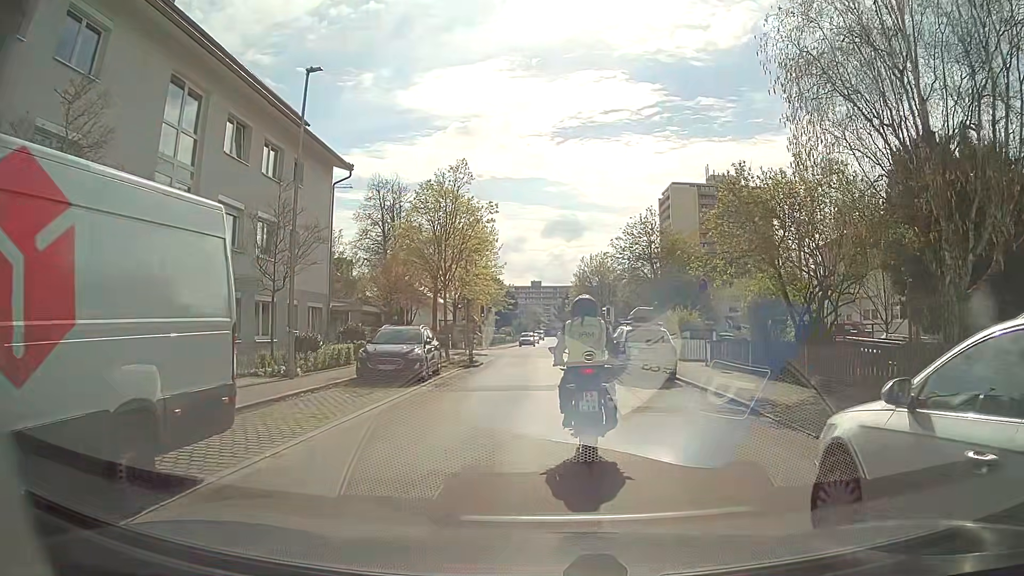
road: residential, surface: asphalt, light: Day
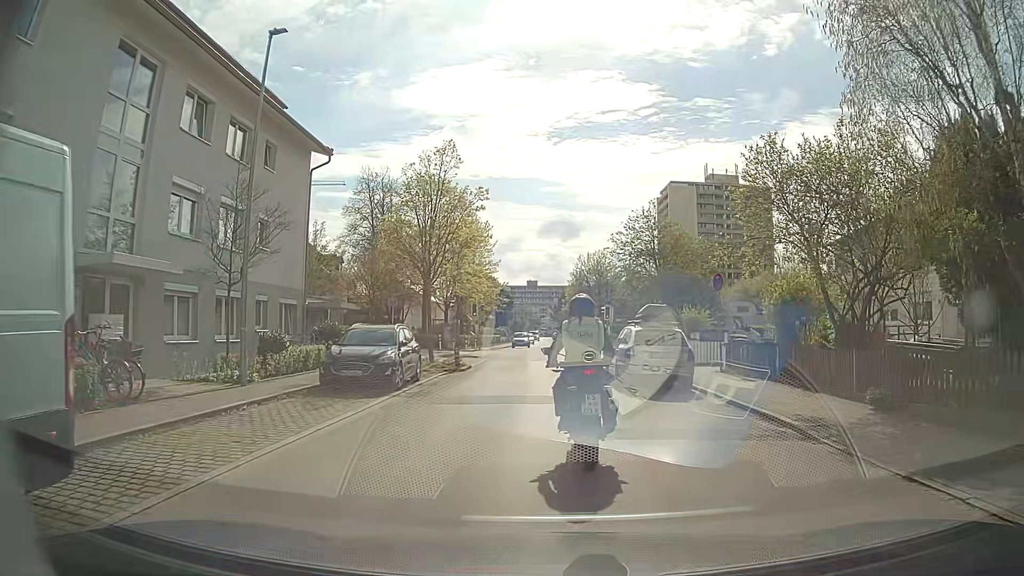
(0.0, +2.6) m; 0°
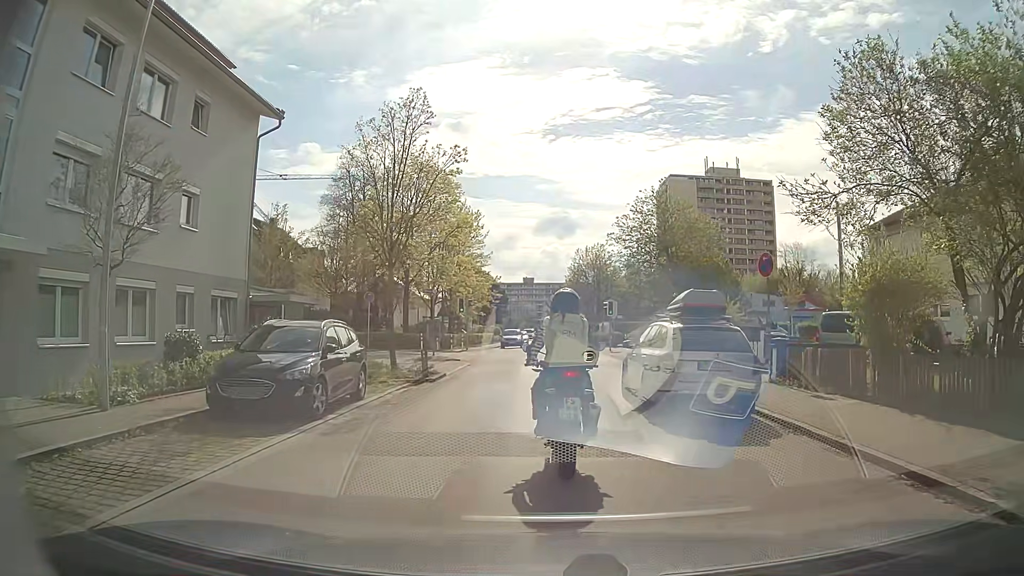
(0.0, +5.1) m; 0°
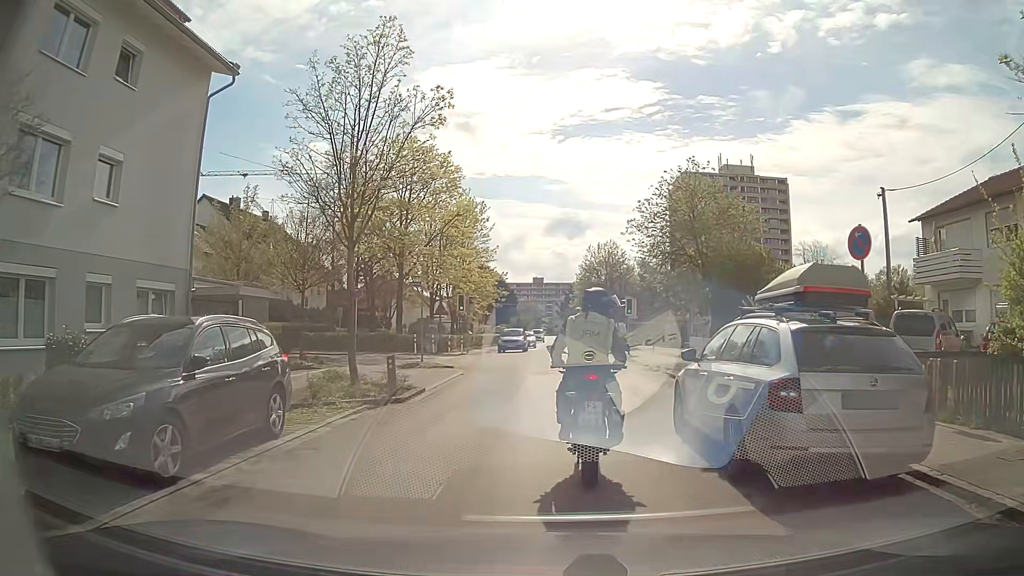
(-0.1, +4.6) m; 0°
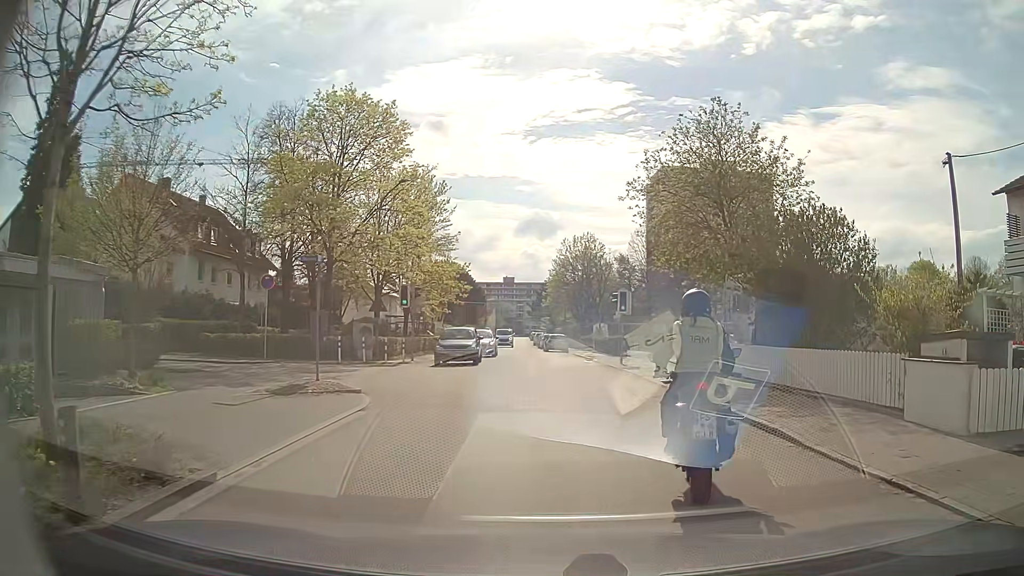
(-0.2, +8.6) m; +1°
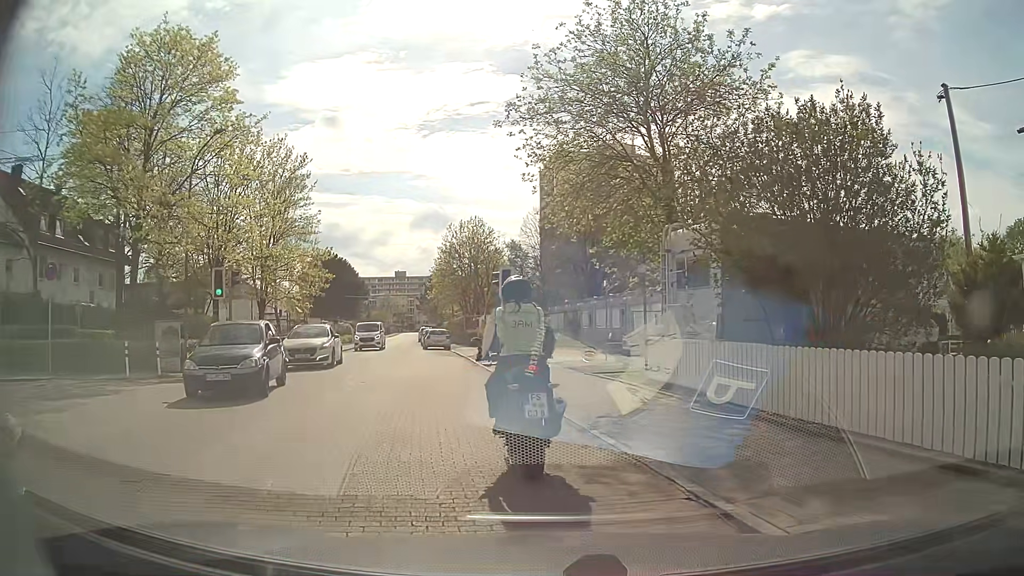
(+0.8, +7.5) m; +9°
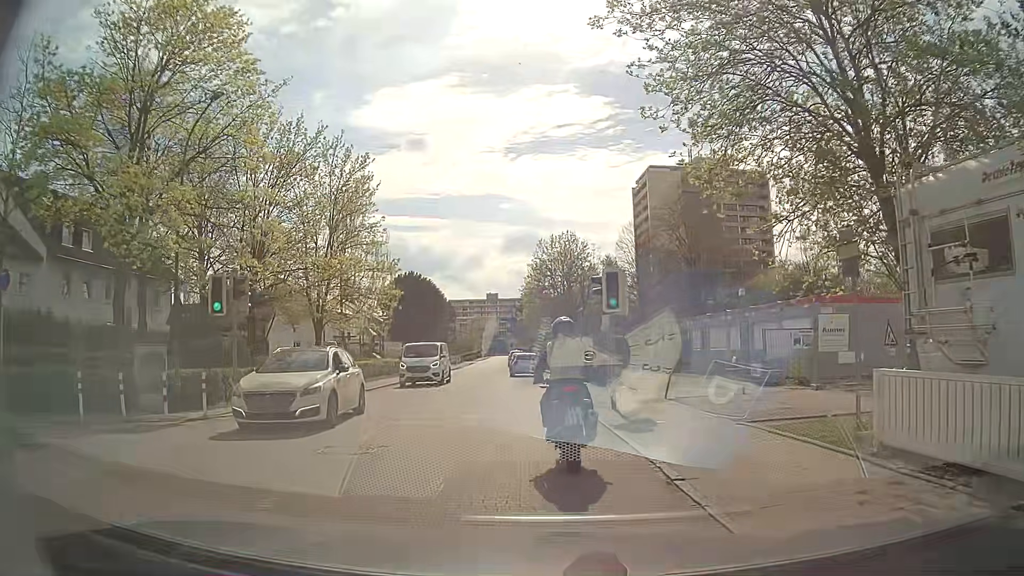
(-0.4, +6.0) m; -8°
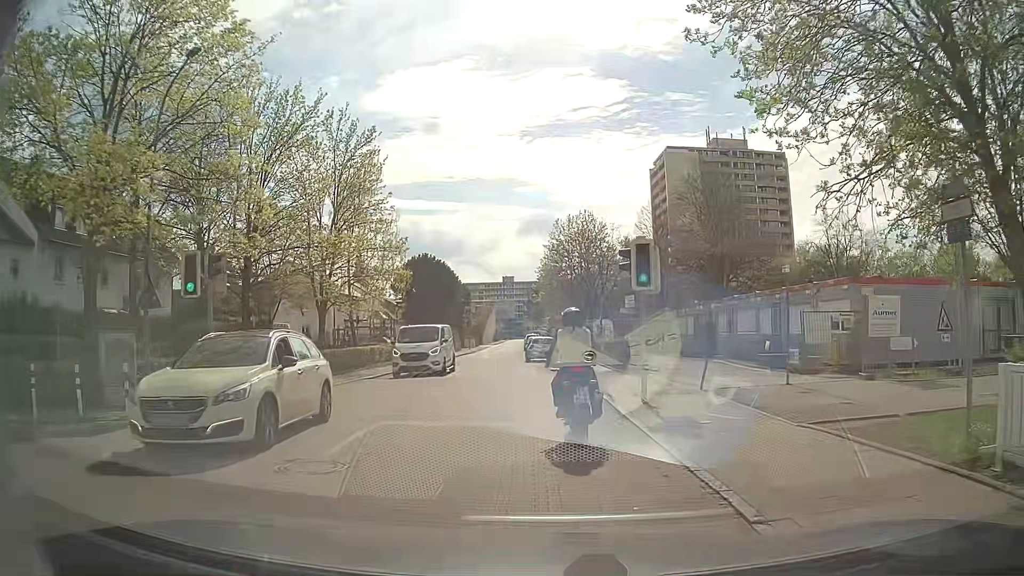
(0.0, +2.1) m; -1°
(0, +10) (0, +20) (-2, +30) (-3, +40) (-4, +50) (-4, +60) (-5, +70) (-5, +80) (-5, +90) (-5, +100) m
